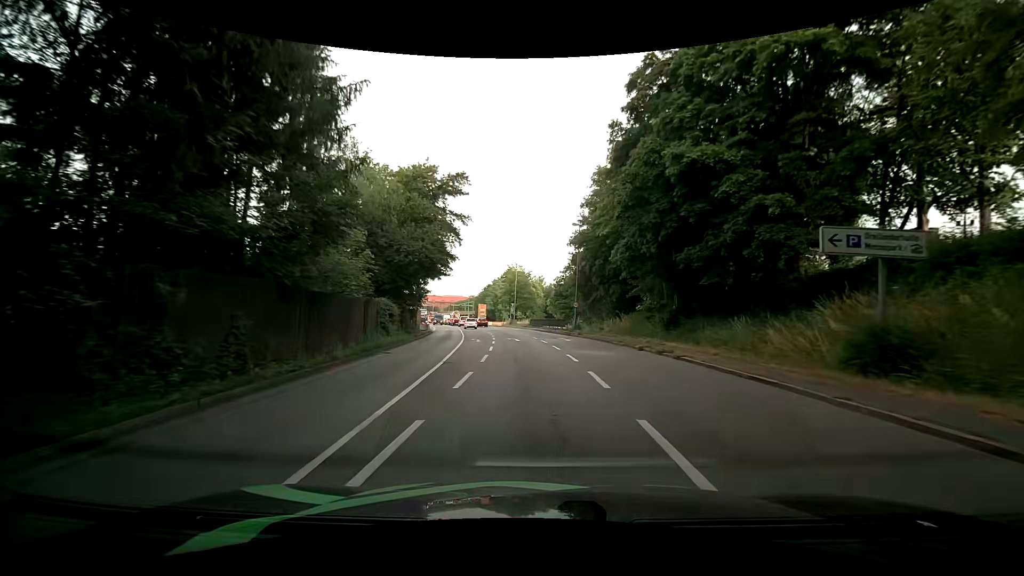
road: primary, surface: asphalt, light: Day
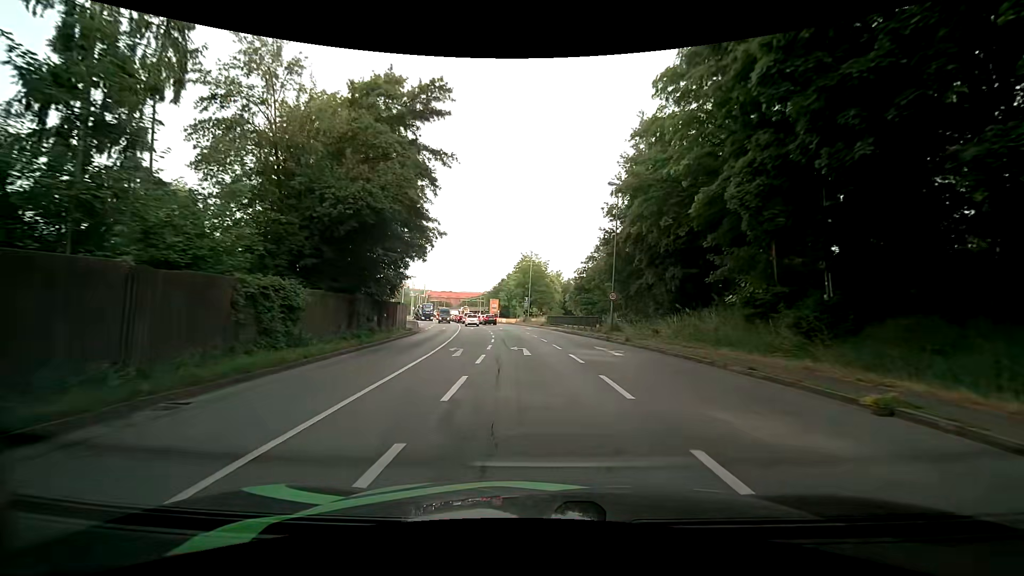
(-0.6, +13.4) m; -3°
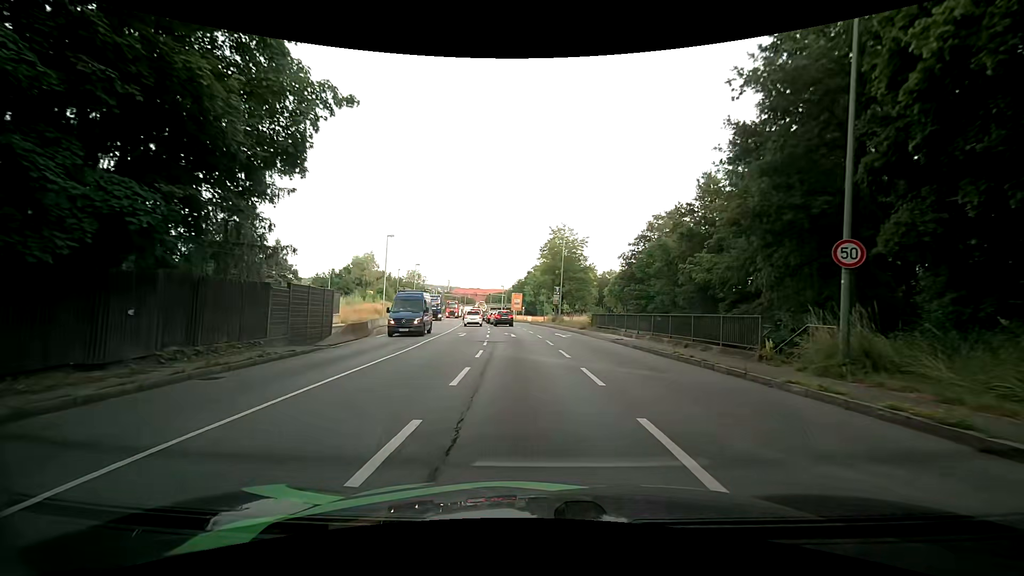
(-0.7, +22.5) m; -3°
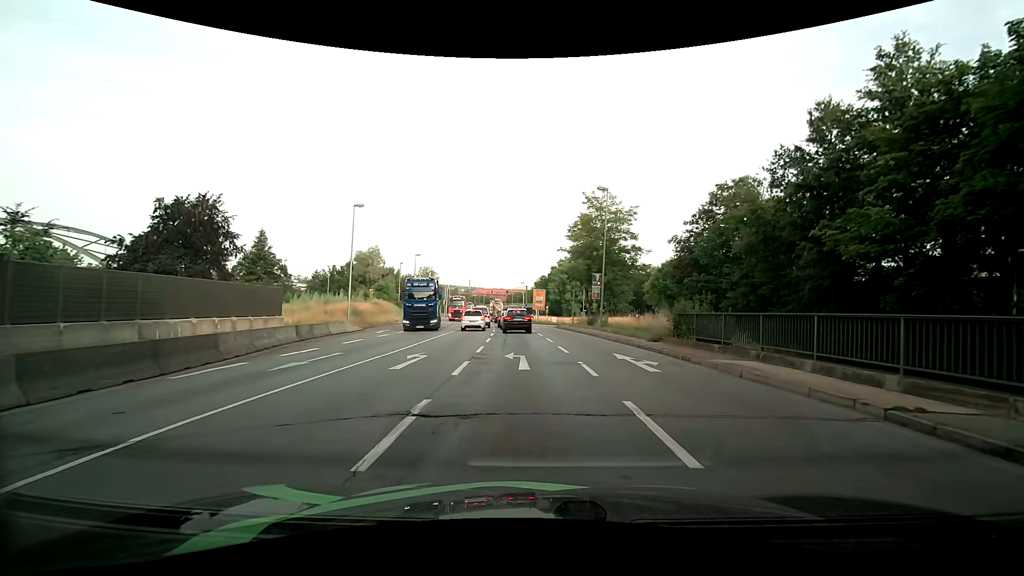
(-0.6, +16.7) m; -4°
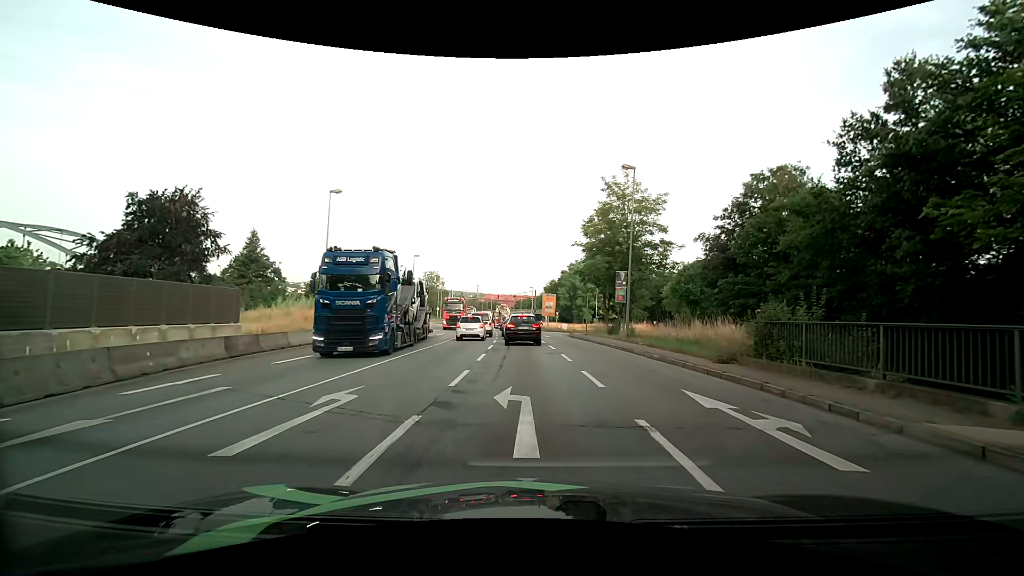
(0.0, +6.5) m; 0°
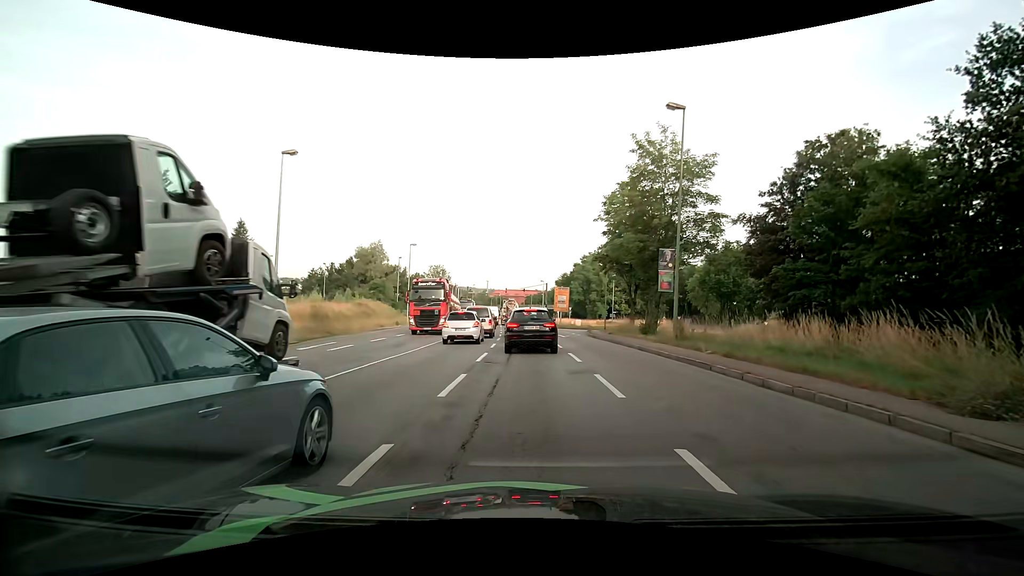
(-0.2, +7.6) m; -3°
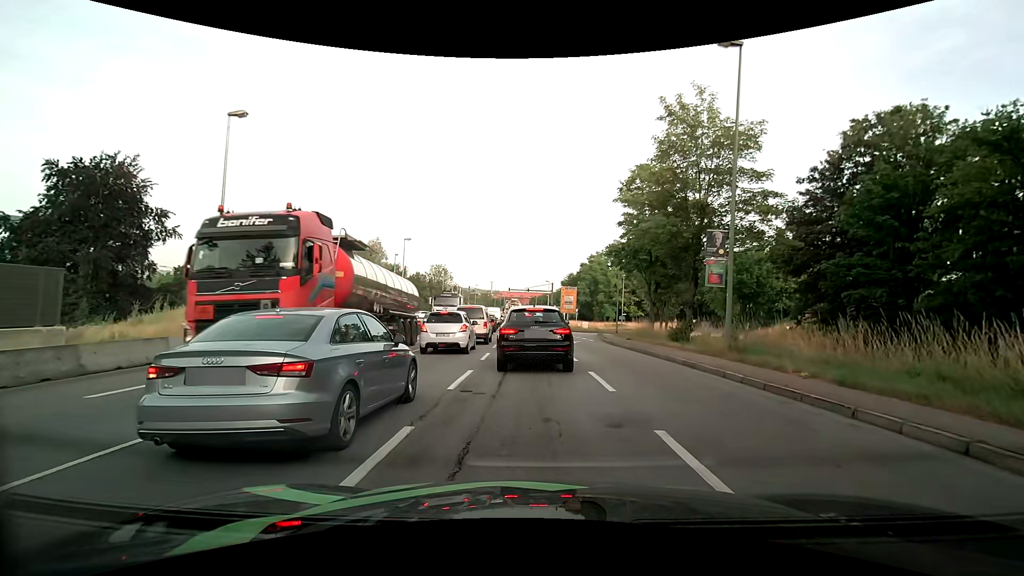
(+0.1, +5.1) m; +1°
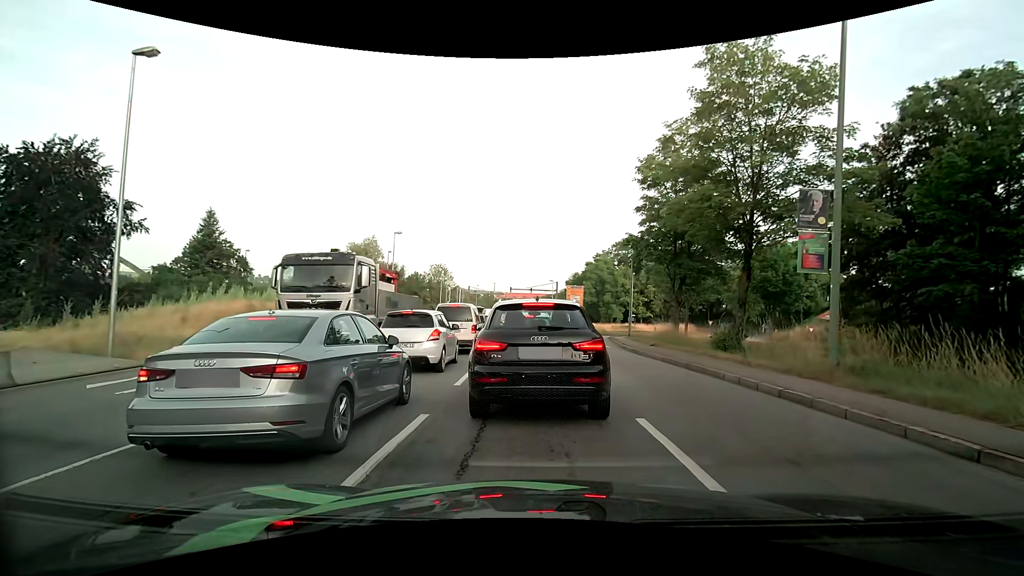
(0.0, +5.2) m; 0°
(0, +10) (-1, +20) (-1, +30) (-2, +40) (-2, +50) (-3, +60) (-3, +70) (-4, +80) (-9, +88) (-19, +91) m
